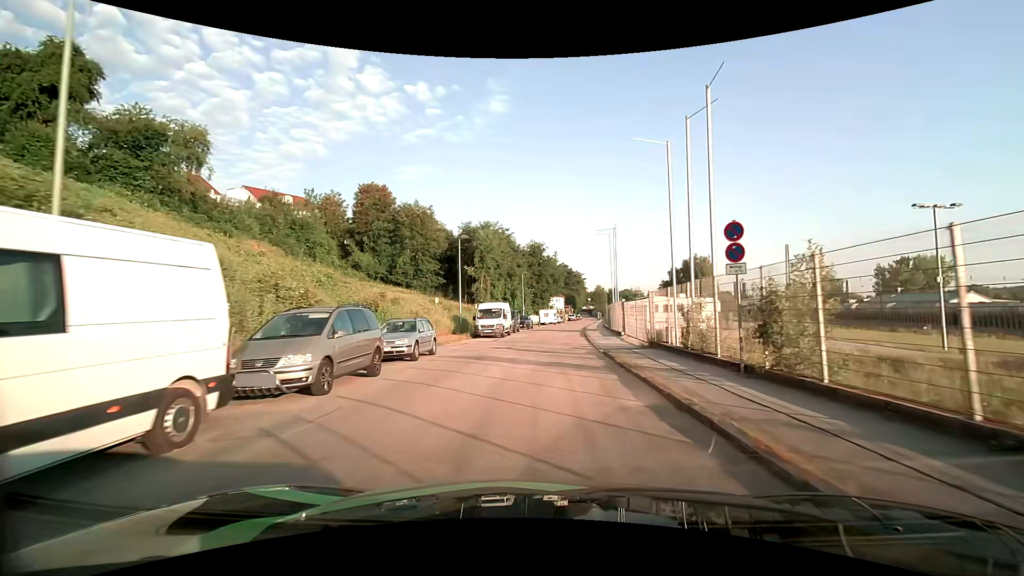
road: residential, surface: asphalt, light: Day
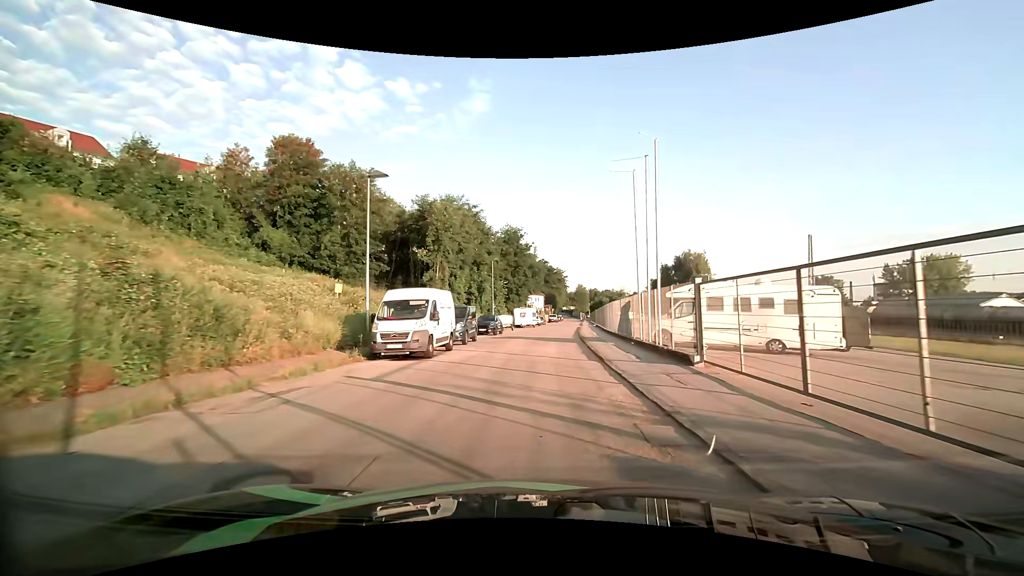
(+0.3, +17.8) m; +3°
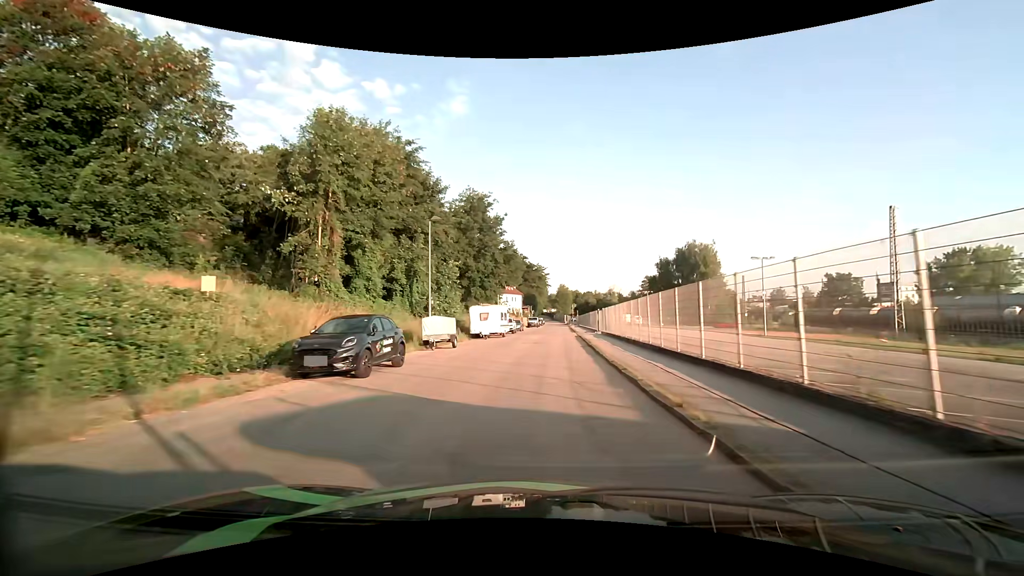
(+0.1, +25.4) m; +1°
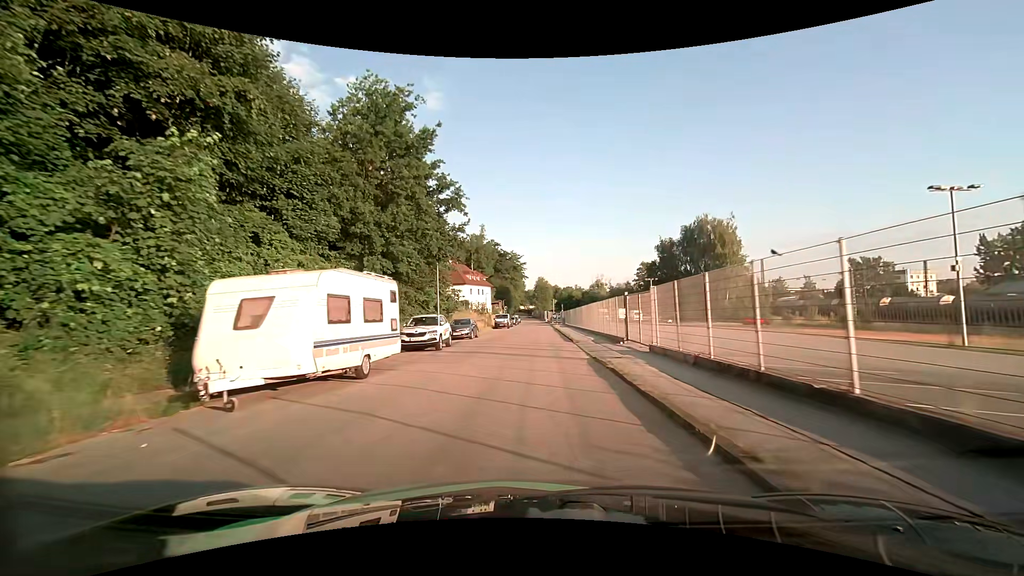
(+1.1, +27.0) m; +3°
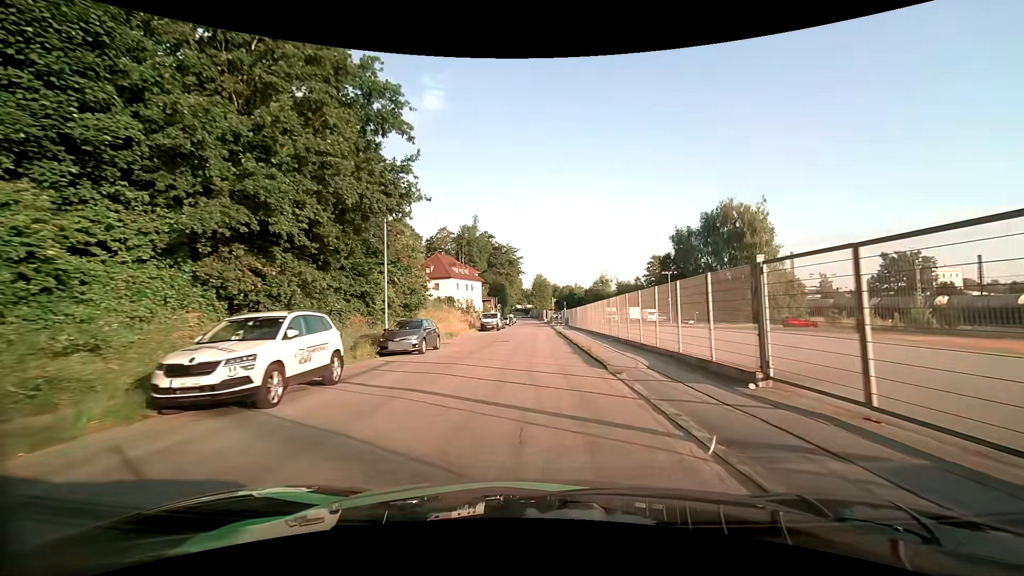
(+0.1, +13.7) m; 0°
